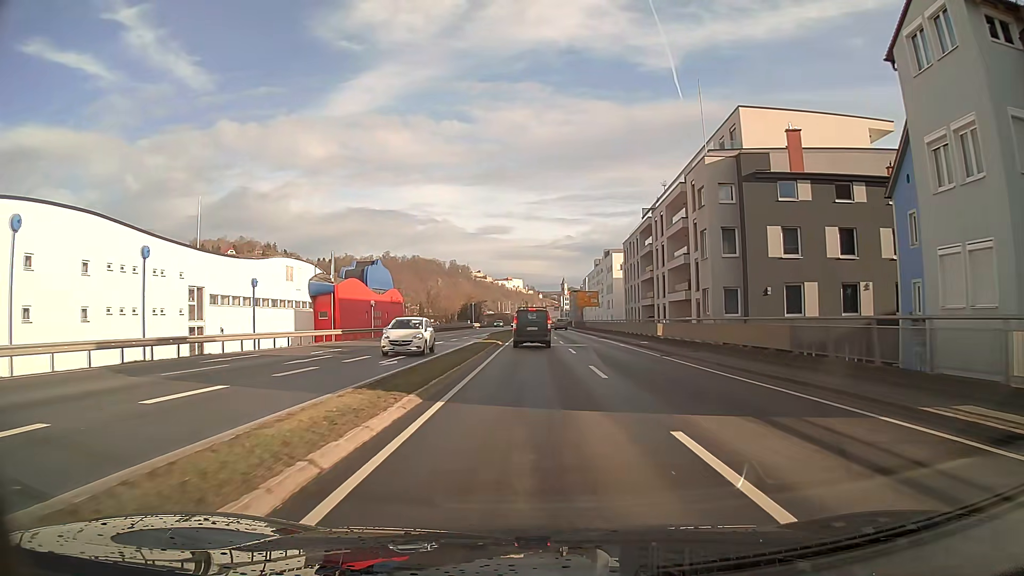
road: primary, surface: asphalt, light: Day
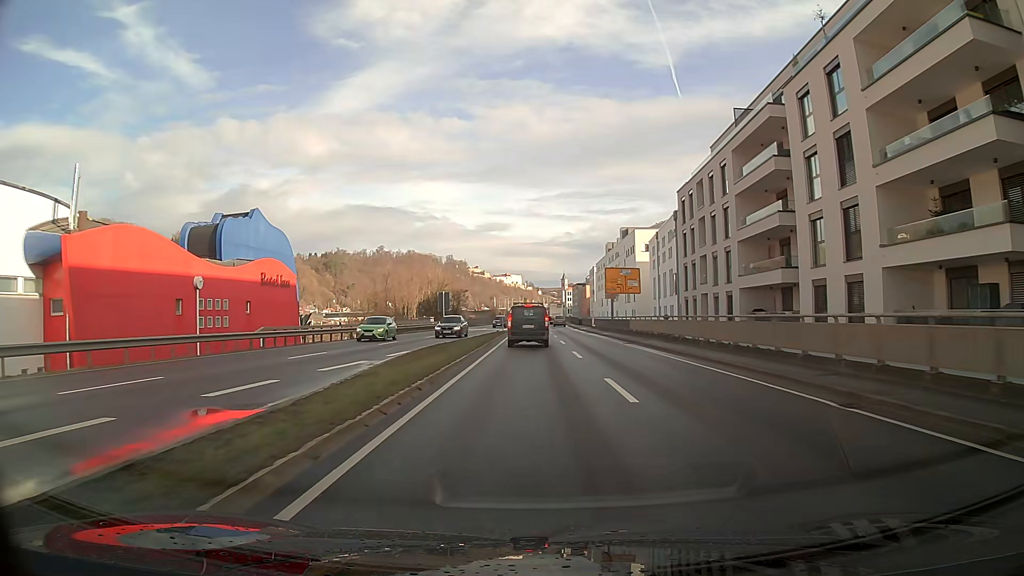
(0.0, +41.1) m; 0°
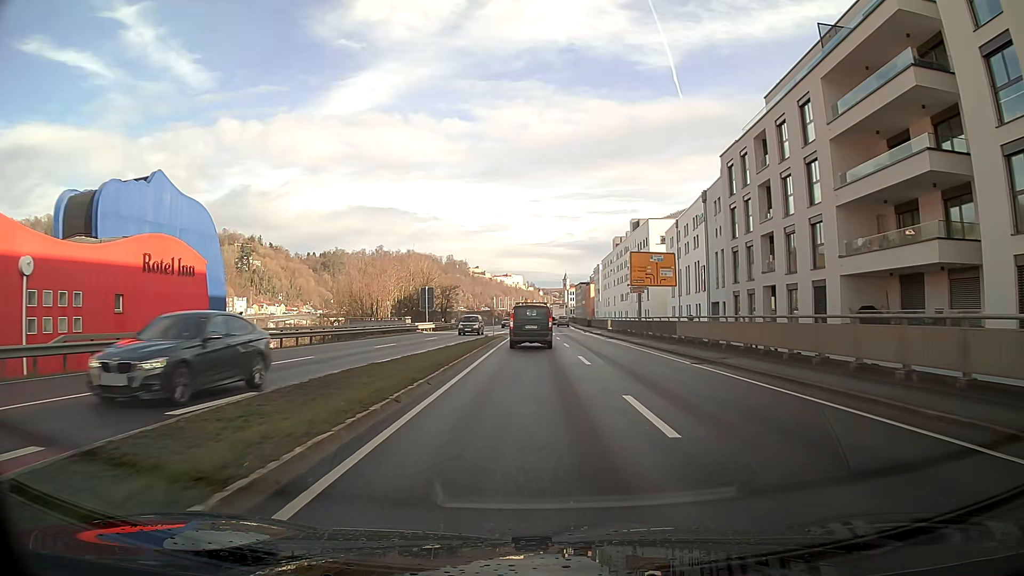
(0.0, +15.0) m; 0°
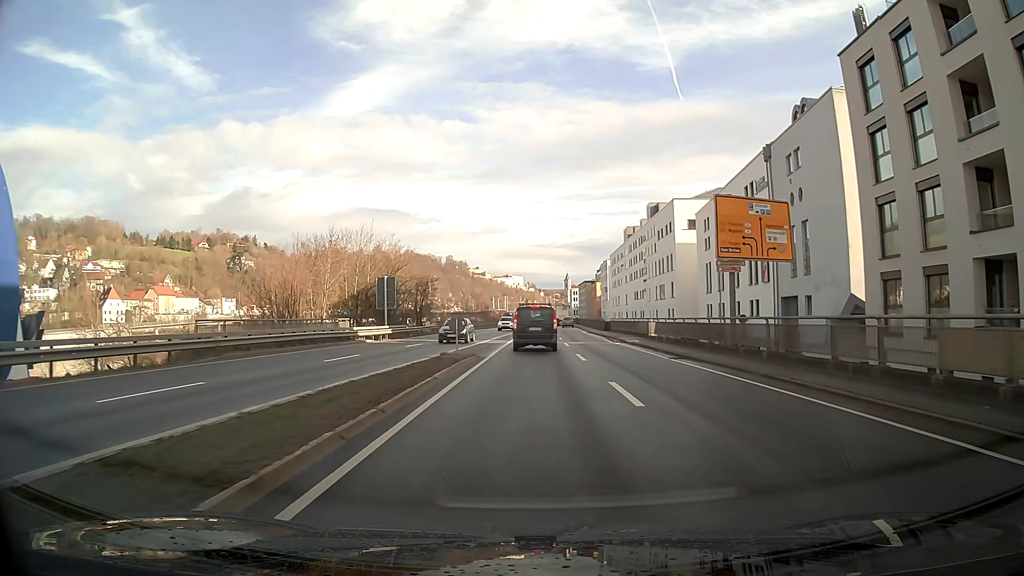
(-0.1, +21.2) m; 0°
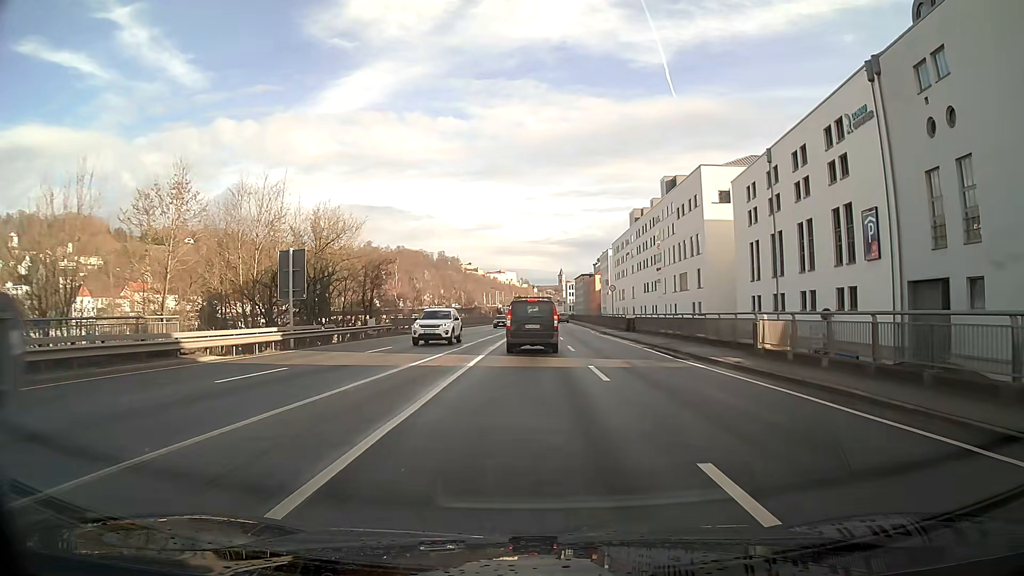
(+0.1, +20.3) m; 0°
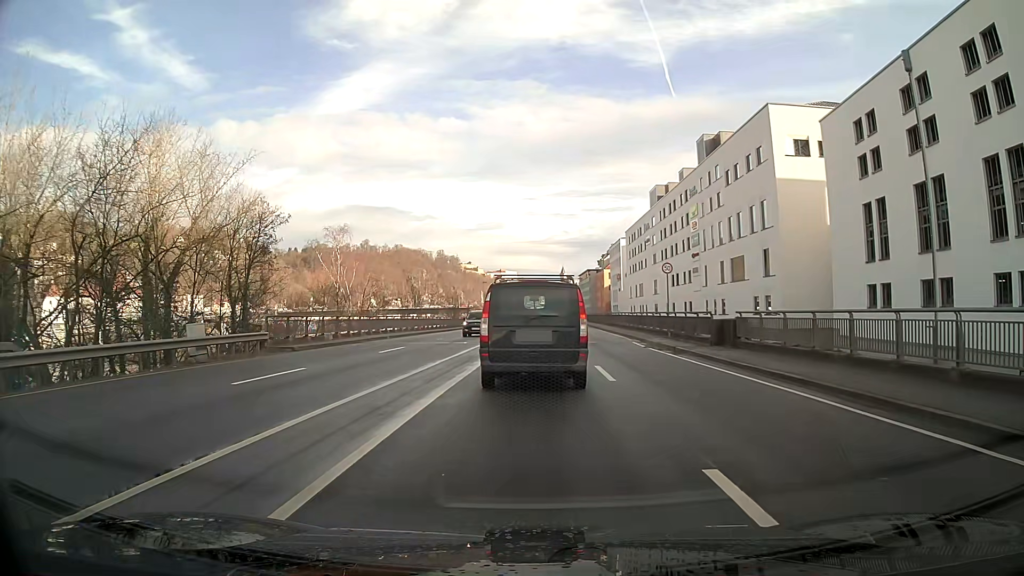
(0.0, +23.6) m; 0°
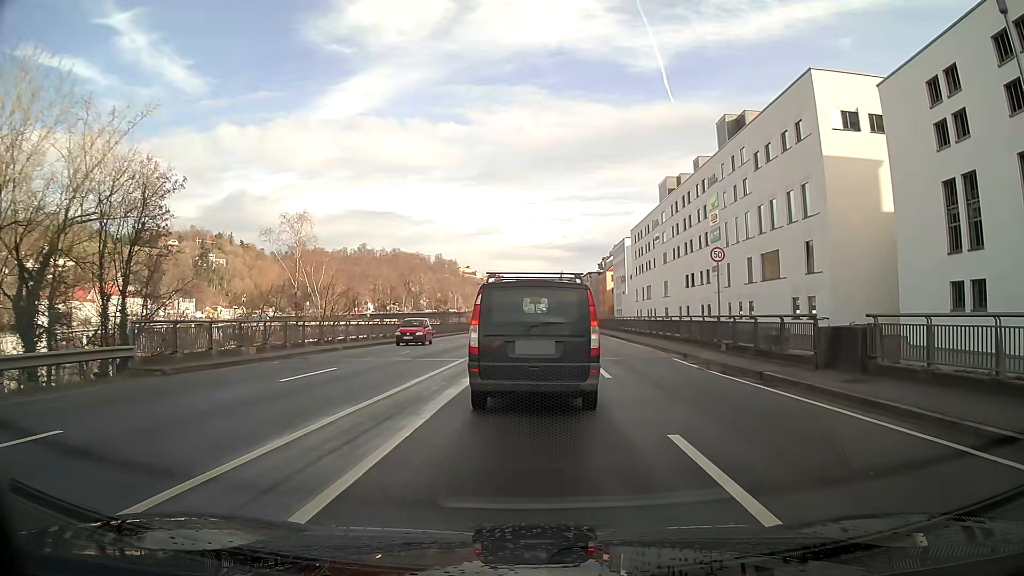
(+0.1, +9.7) m; 0°
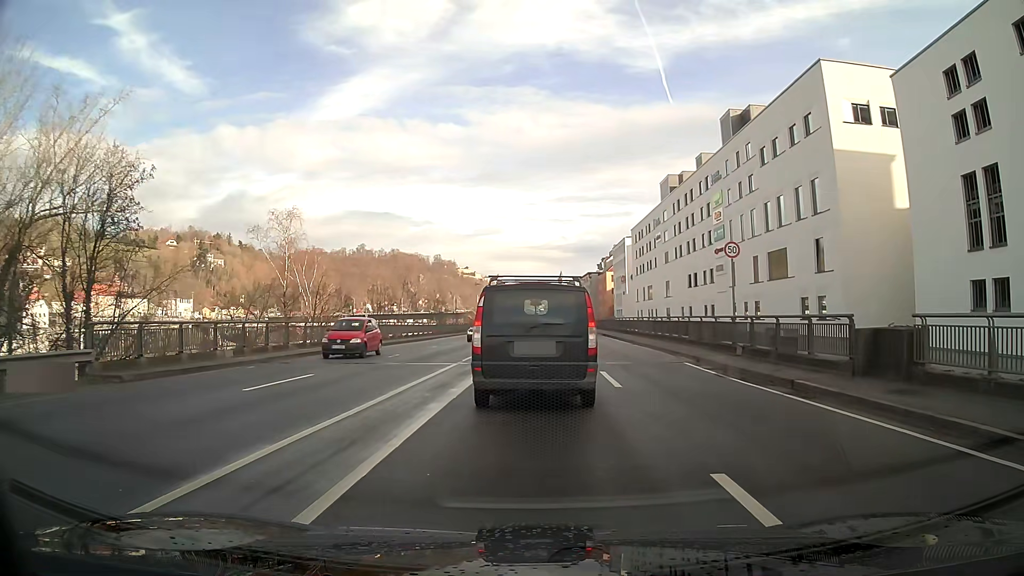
(0.0, +2.0) m; 0°
(0, +10) (0, +20) (0, +30) (0, +40) (+1, +50) (+1, +60) (+1, +70) (+1, +80) (+1, +90) (+1, +100) m
